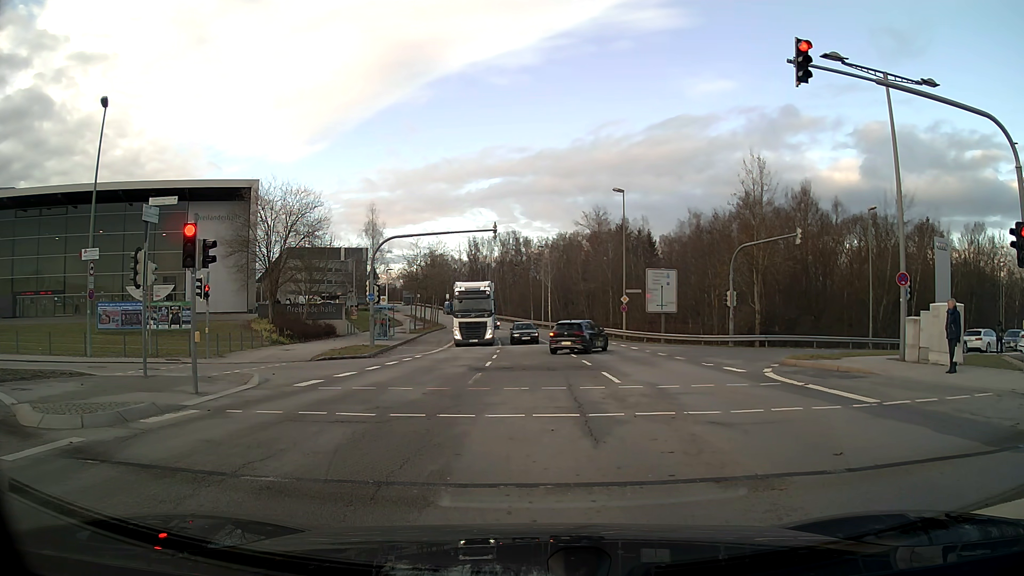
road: secondary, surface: asphalt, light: Day
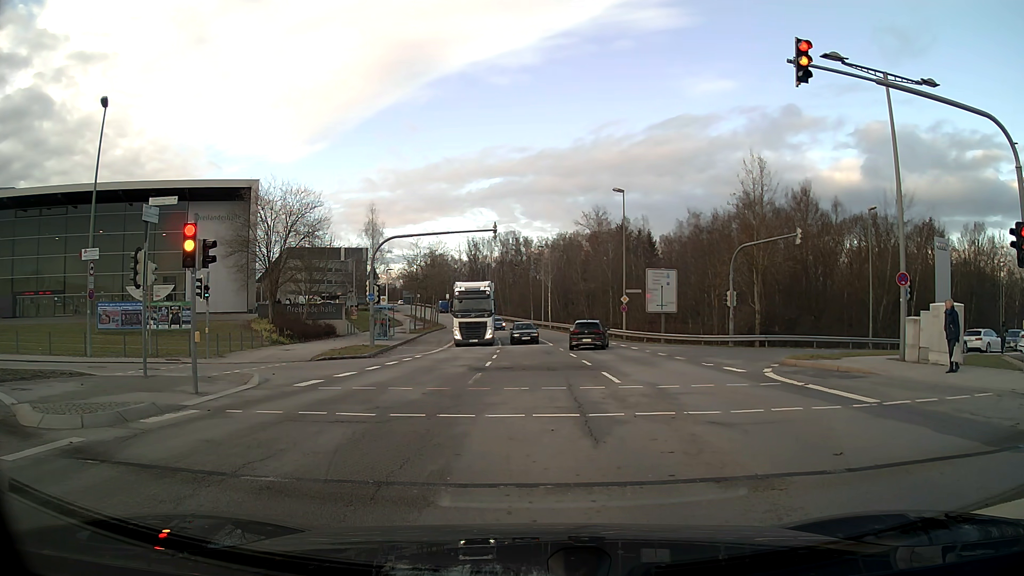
(0.0, 0.0) m; 0°
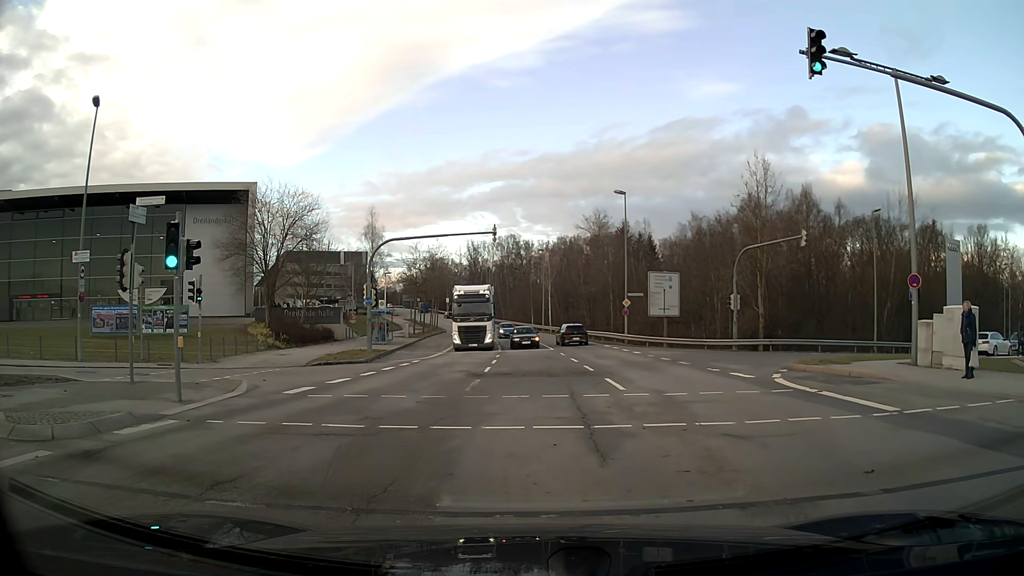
(0.0, +0.8) m; 0°
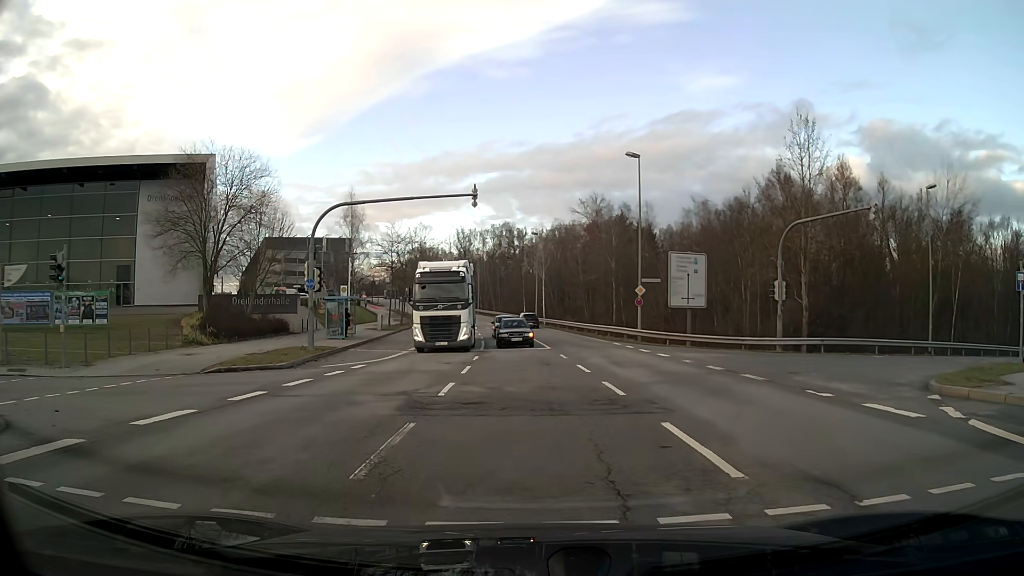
(0.0, +8.7) m; +1°
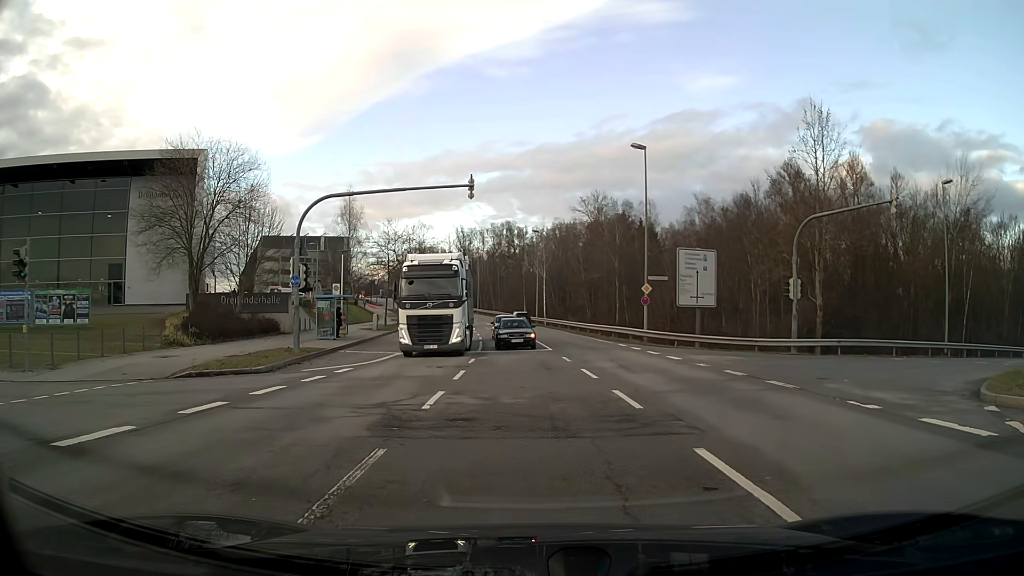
(0.0, +1.8) m; 0°
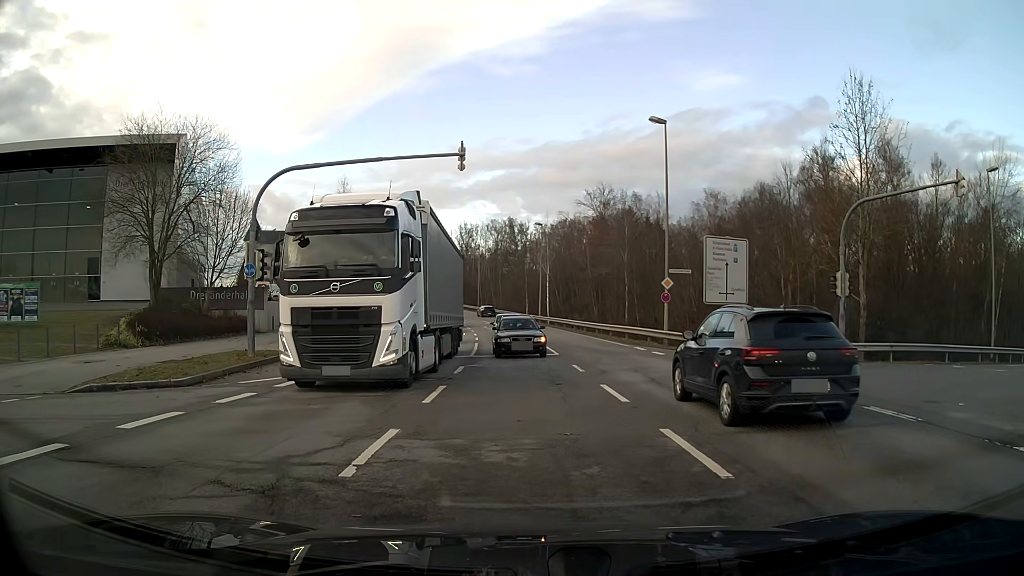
(0.0, +4.4) m; 0°
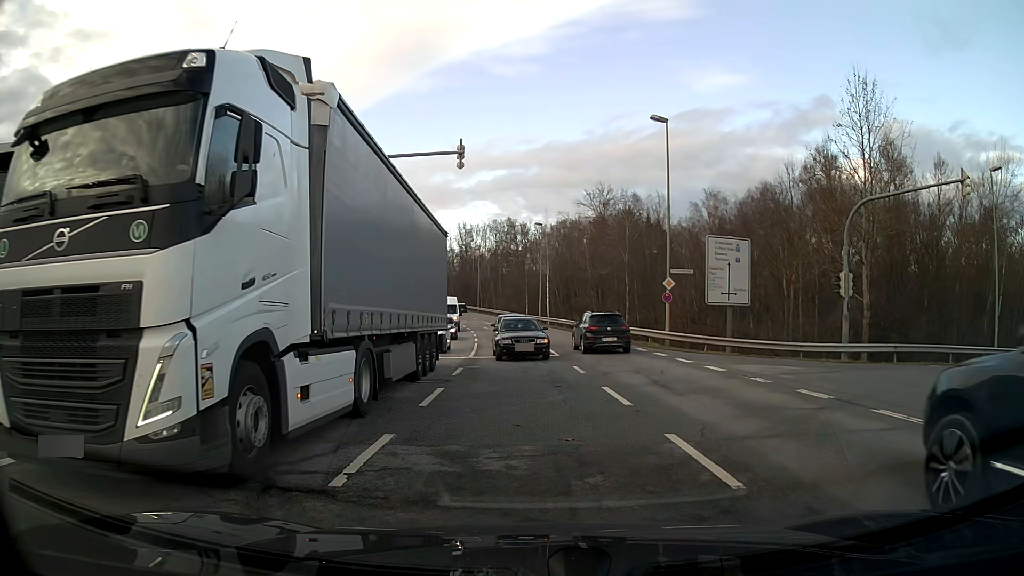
(0.0, +0.4) m; 0°
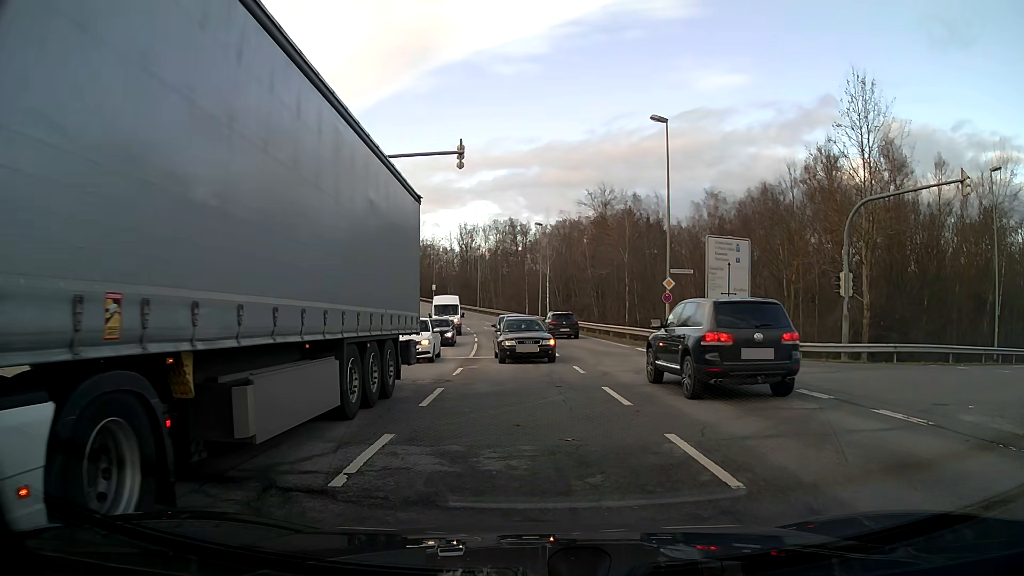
(0.0, 0.0) m; 0°
